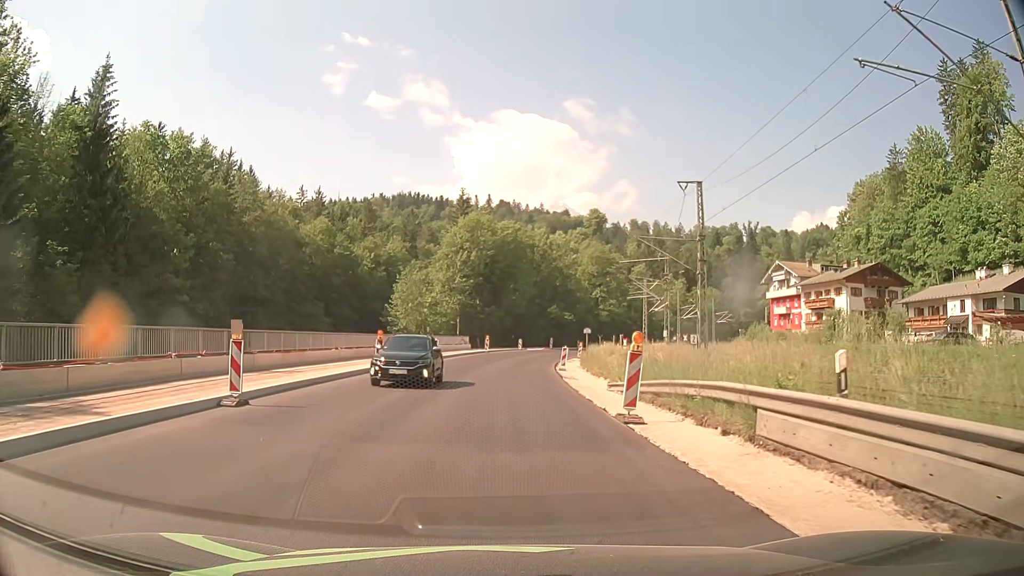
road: primary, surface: asphalt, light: Day
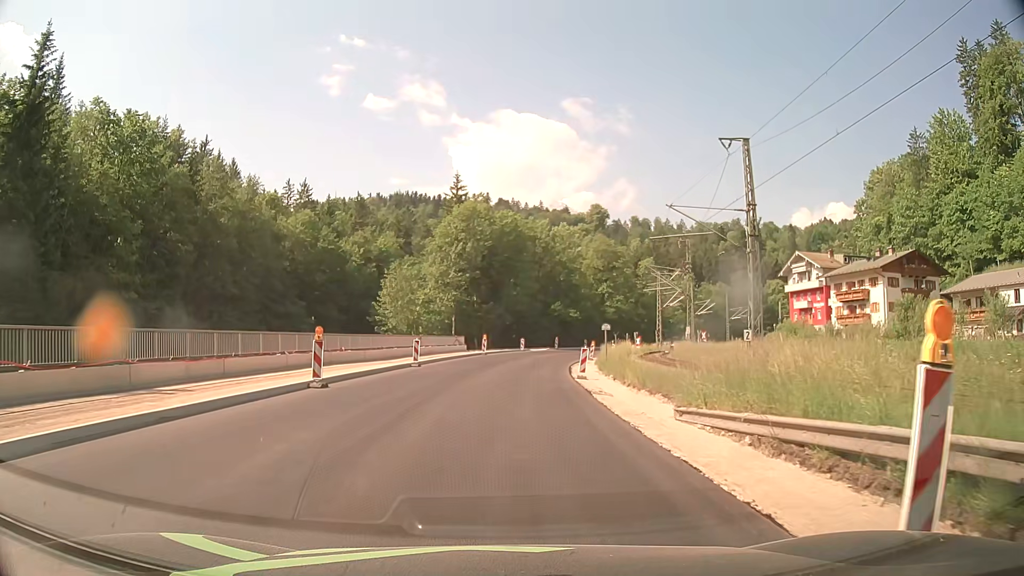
(0.0, +9.3) m; 0°
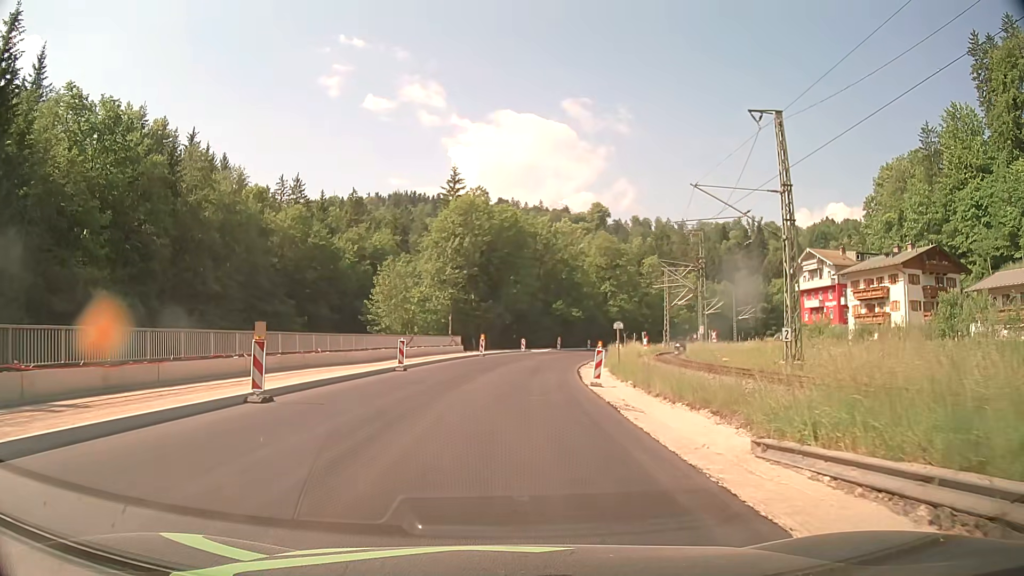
(0.0, +4.7) m; +1°
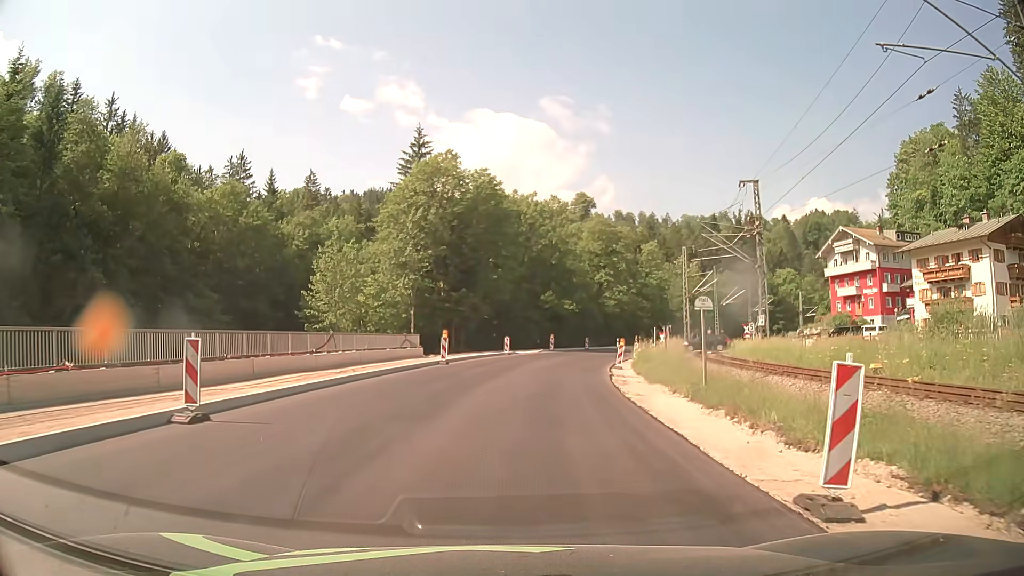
(+0.2, +18.6) m; +2°
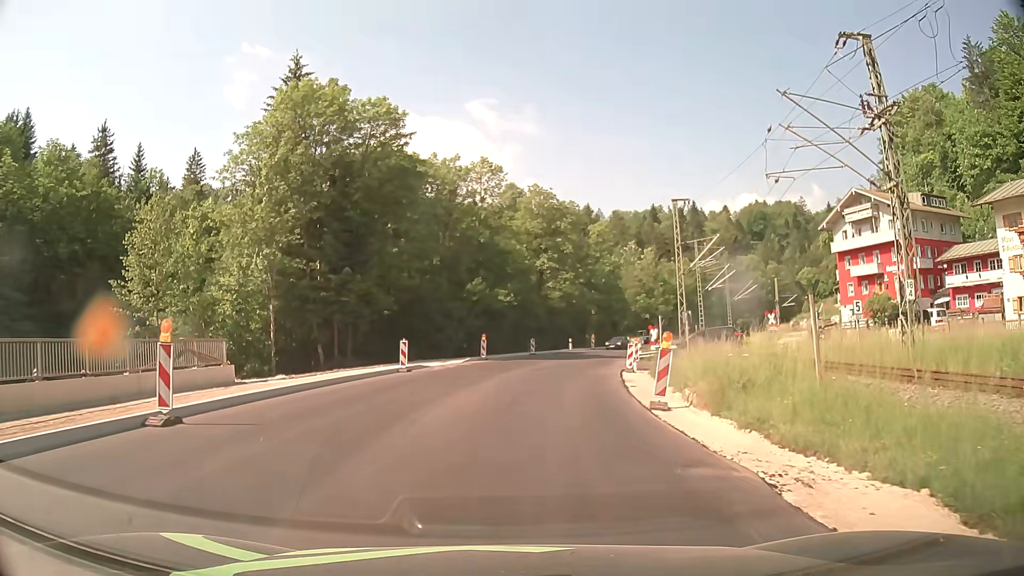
(+1.0, +23.0) m; +6°
(0, +10) (+1, +20) (+2, +30) (+4, +40) (+6, +49) (+9, +59) (+13, +68) (+17, +77) (+21, +86) (+26, +95) m
